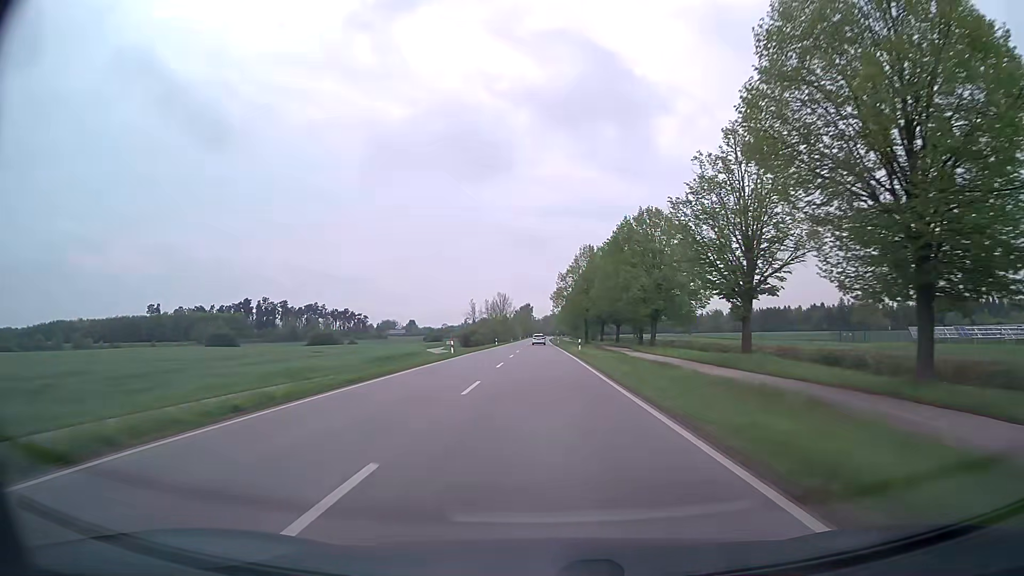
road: secondary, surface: asphalt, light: Day
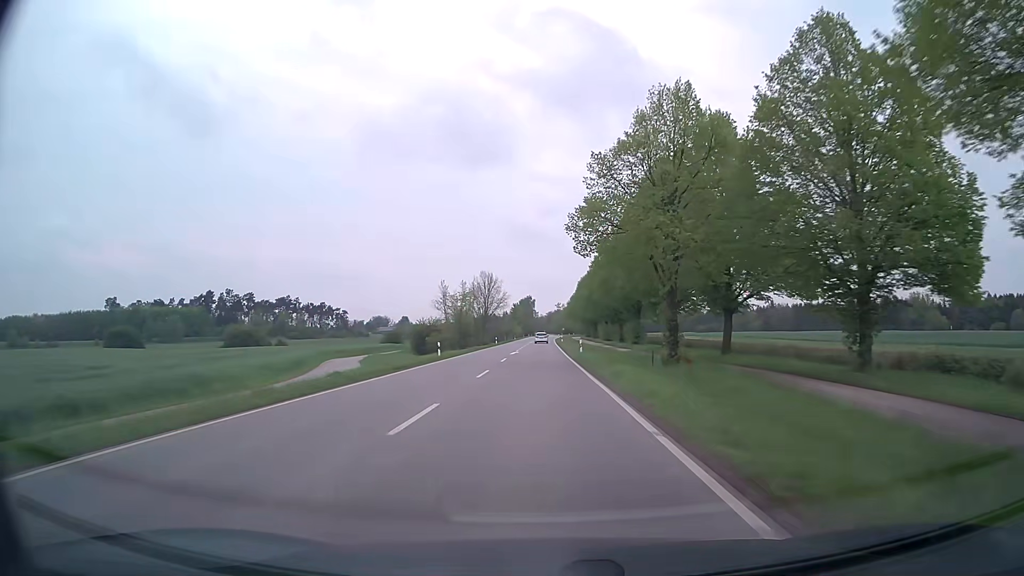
(+0.1, +54.1) m; 0°
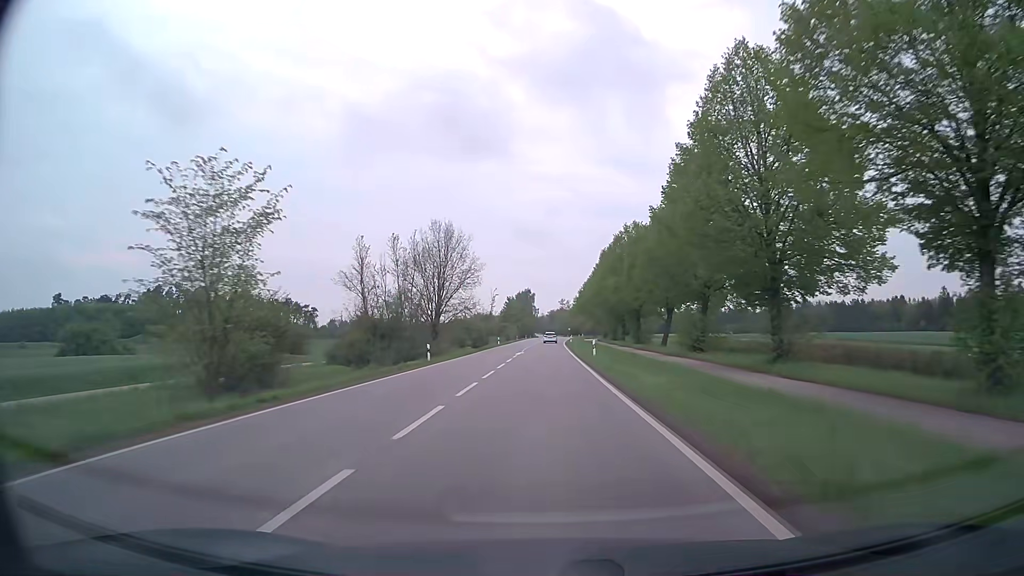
(-0.2, +54.7) m; 0°
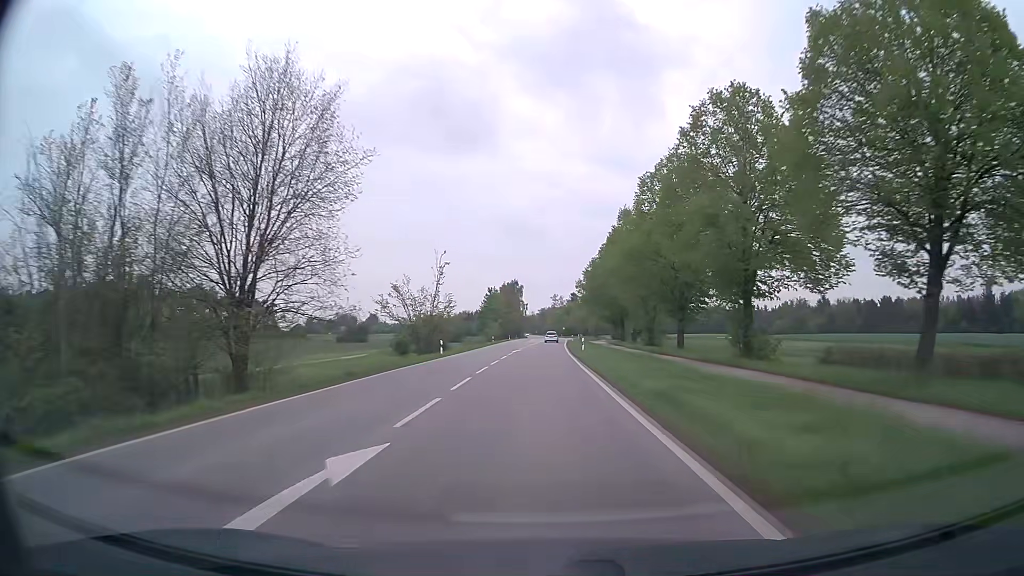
(+0.1, +41.1) m; 0°
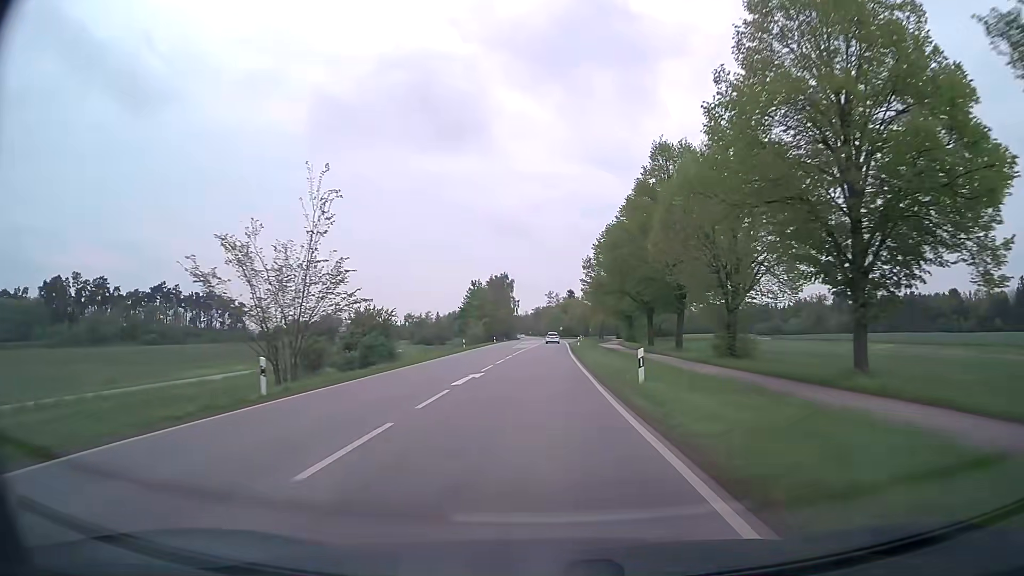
(+0.2, +27.5) m; +1°
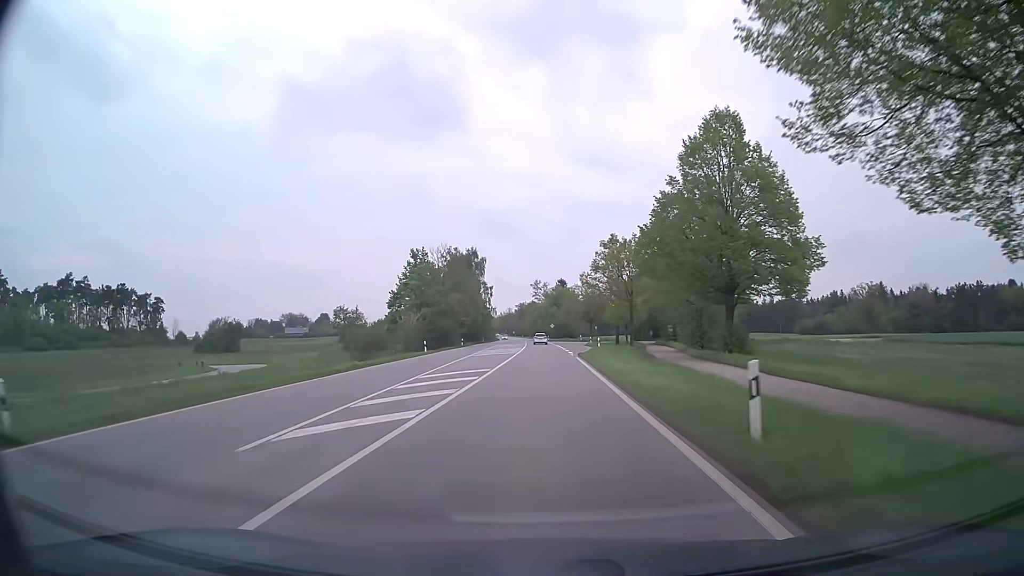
(+0.5, +54.8) m; +1°
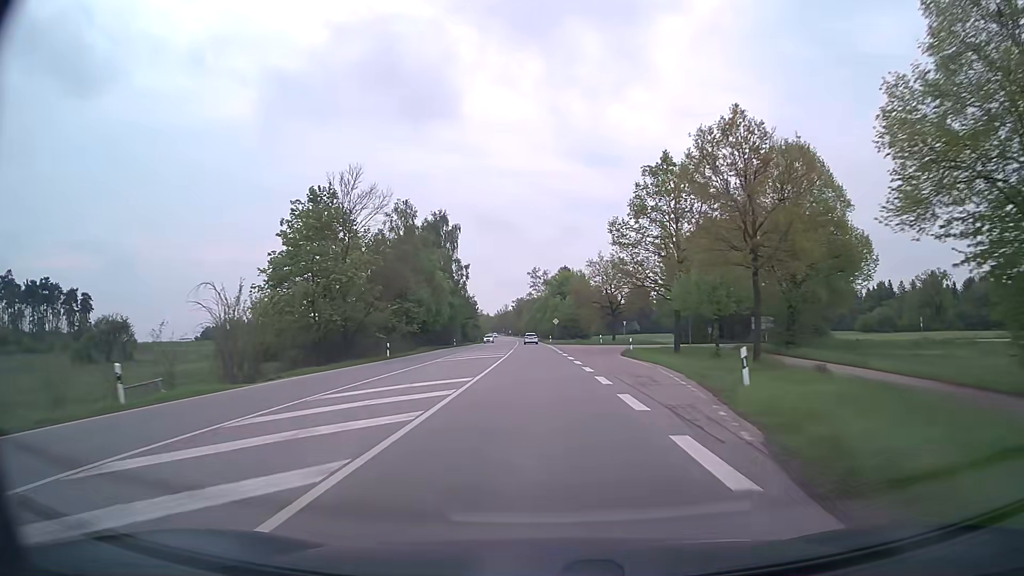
(+0.5, +40.8) m; 0°
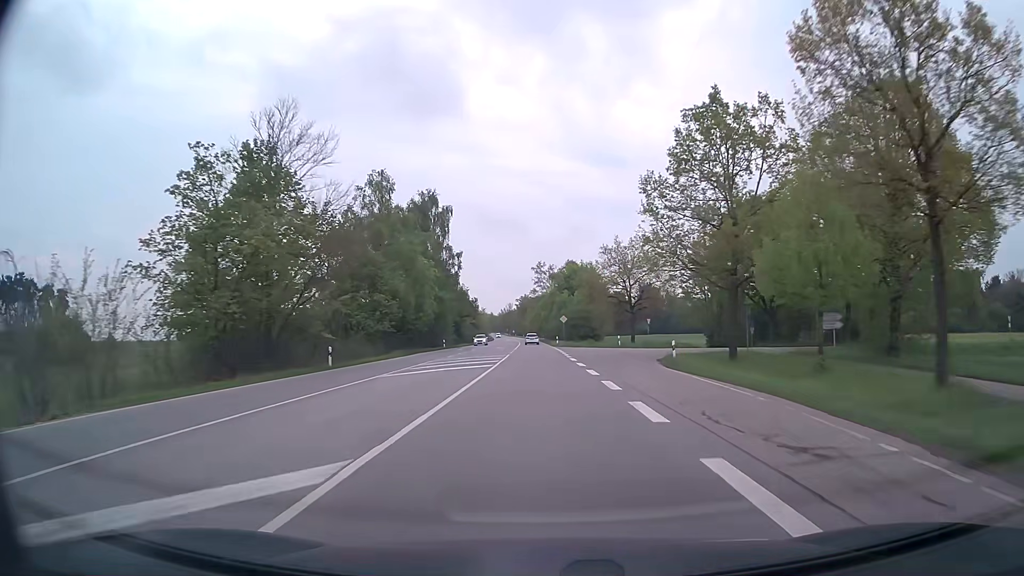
(-0.1, +13.6) m; 0°
(0, +10) (0, +20) (0, +30) (0, +40) (-1, +50) (-1, +60) (-1, +70) (-1, +80) (-2, +90) (-2, +100) m
